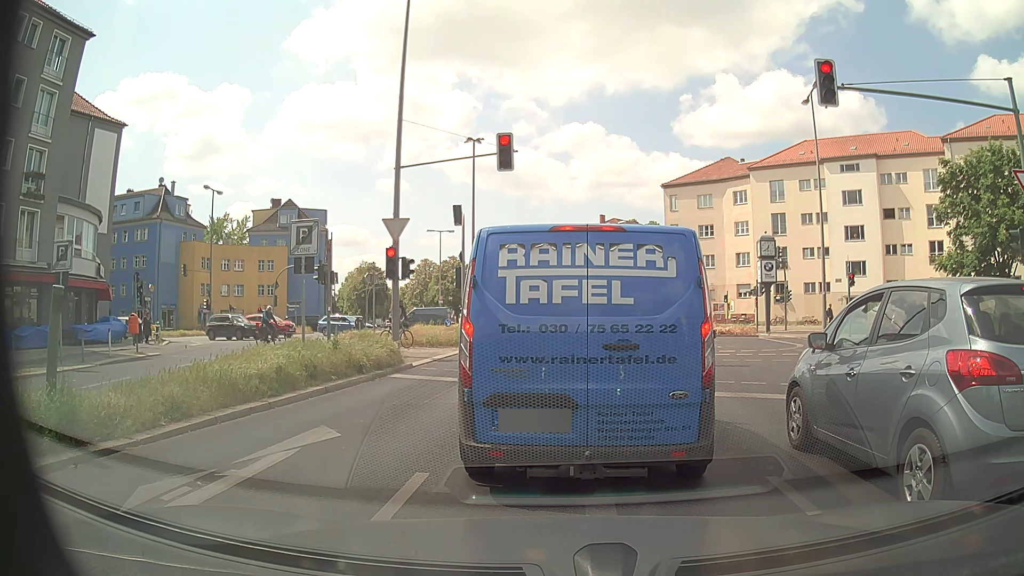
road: secondary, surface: asphalt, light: Day
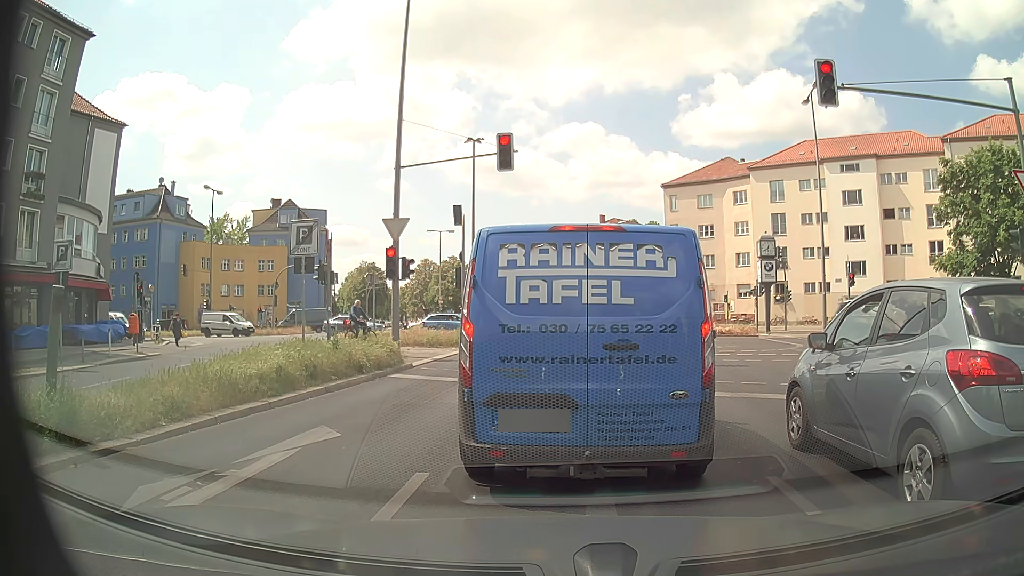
(0.0, 0.0) m; 0°
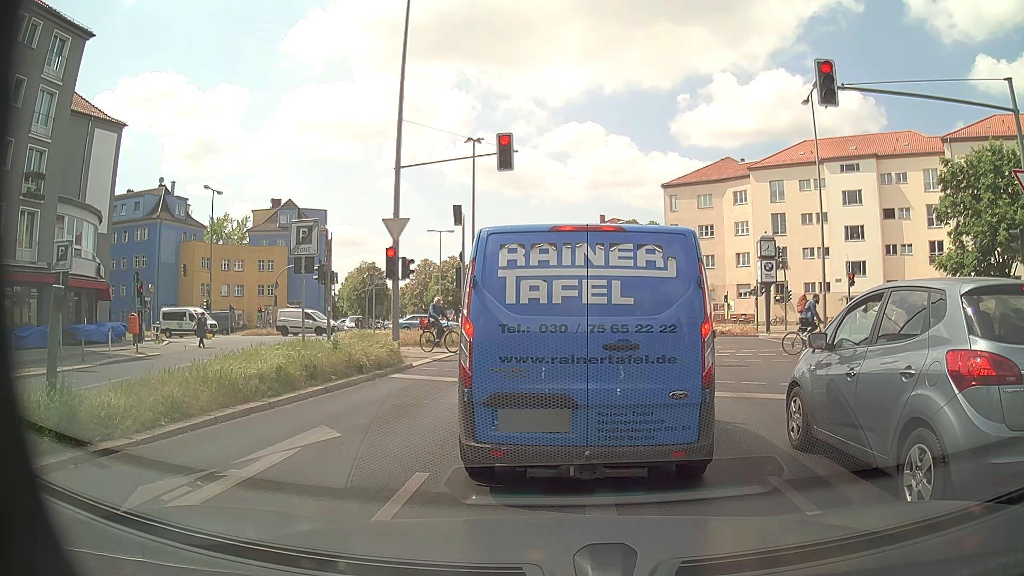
(0.0, 0.0) m; 0°
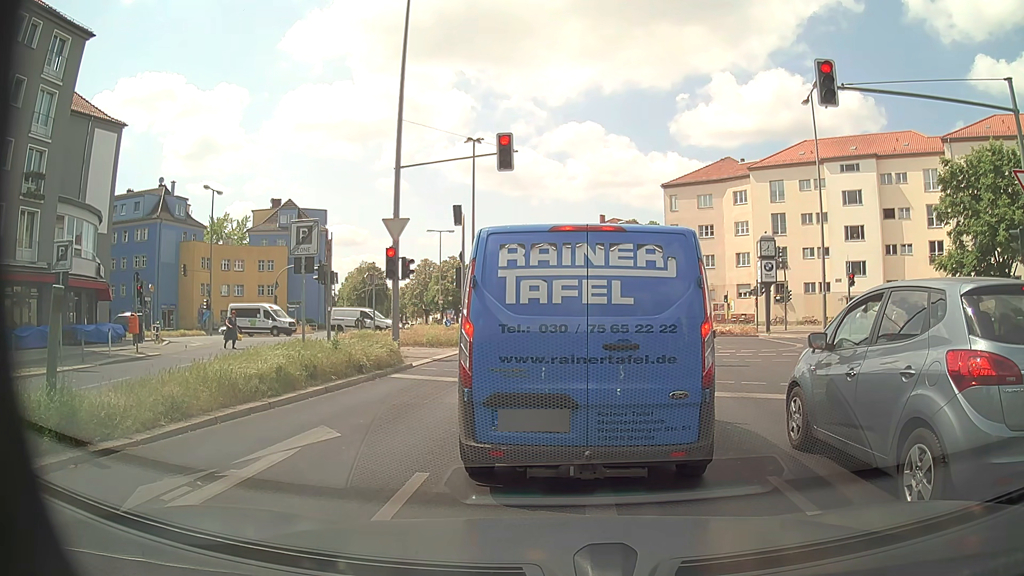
(0.0, 0.0) m; 0°
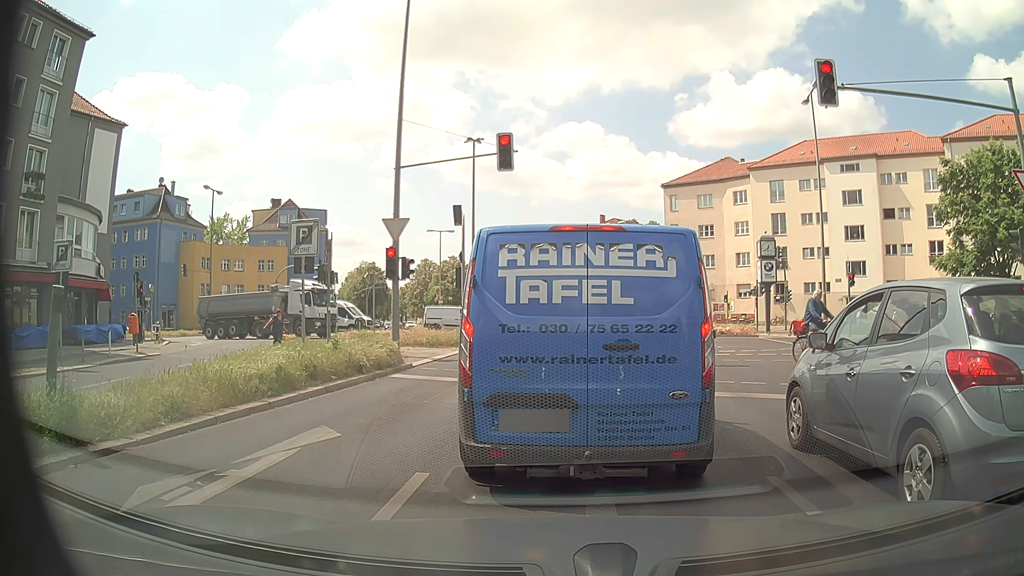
(0.0, 0.0) m; 0°
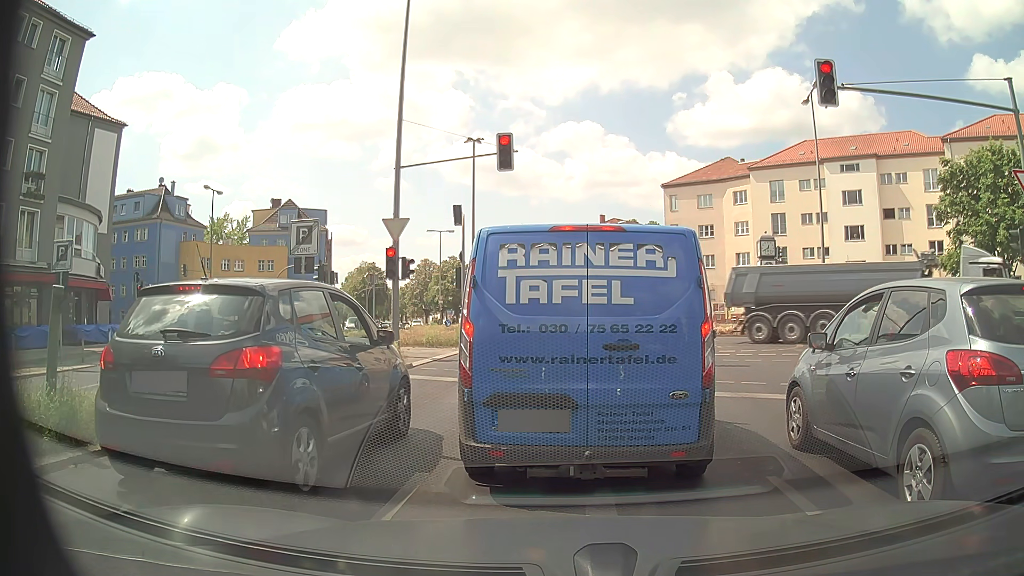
(0.0, 0.0) m; 0°
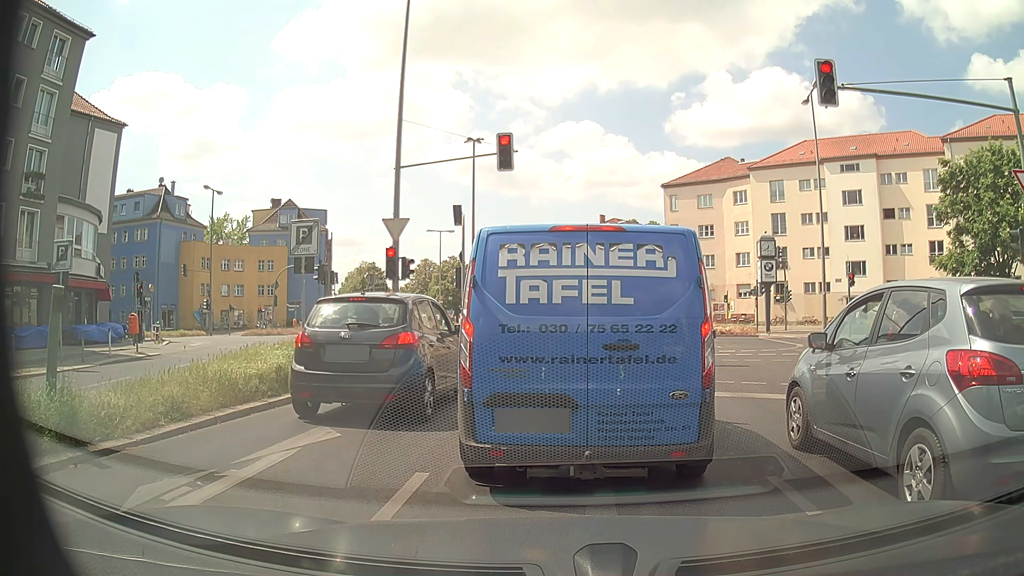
(0.0, 0.0) m; 0°
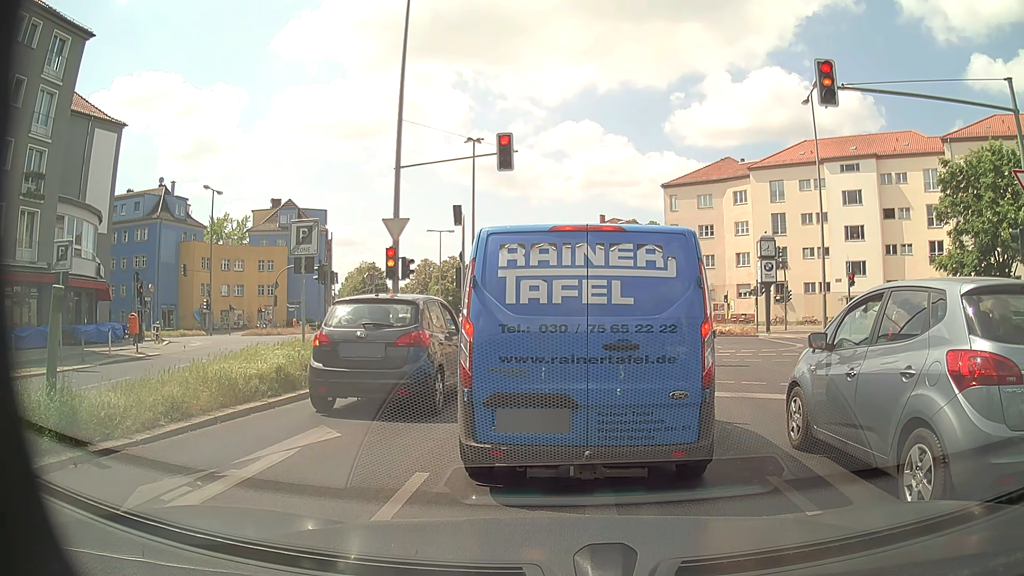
(0.0, 0.0) m; 0°
(0, +10) (0, +20) (+1, +30) (+1, +40) (+1, +50) (+1, +60) (0, +70) (-1, +80) (-4, +89) (-8, +99) m
